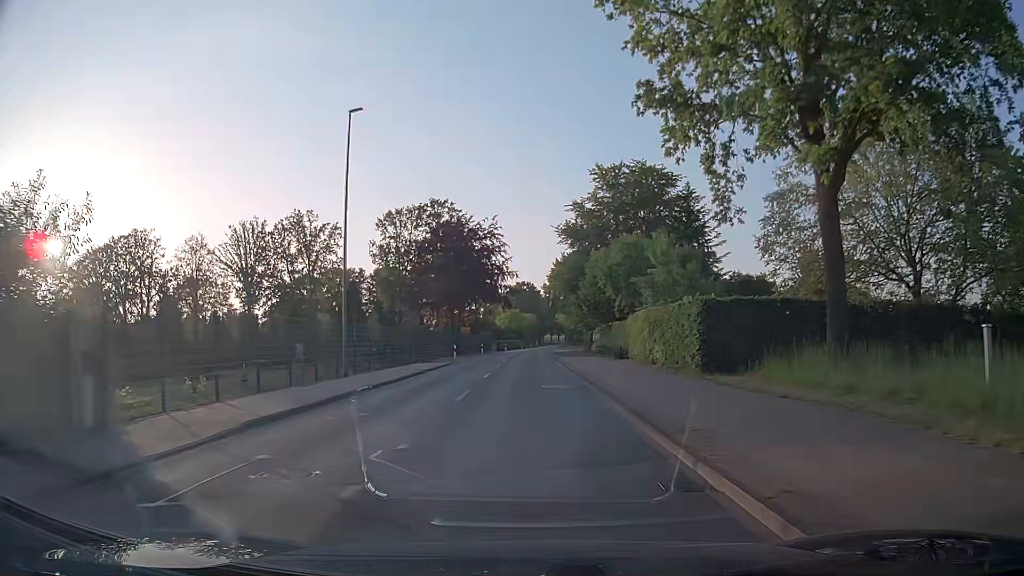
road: secondary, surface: asphalt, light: Day
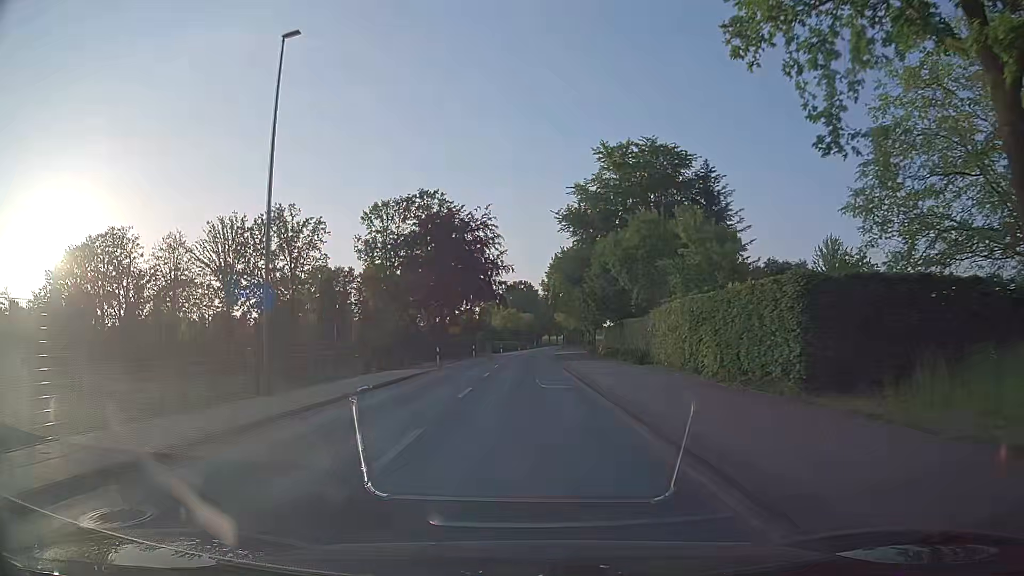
(0.0, +7.6) m; 0°
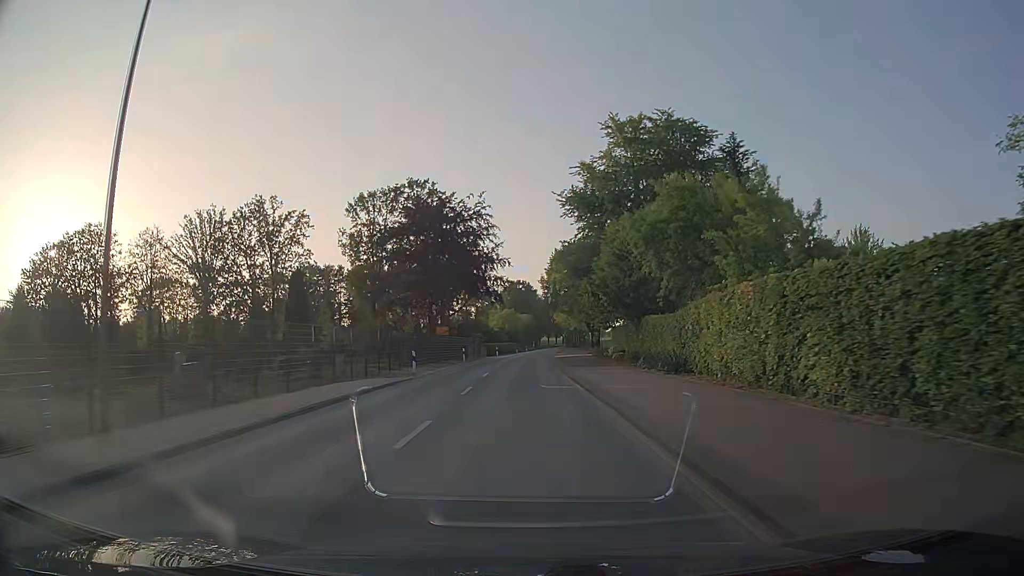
(0.0, +7.6) m; 0°
(0, +10) (0, +20) (0, +30) (0, +40) (0, +50) (+1, +60) (+1, +70) (+2, +80) (+2, +90) (+3, +100) m
